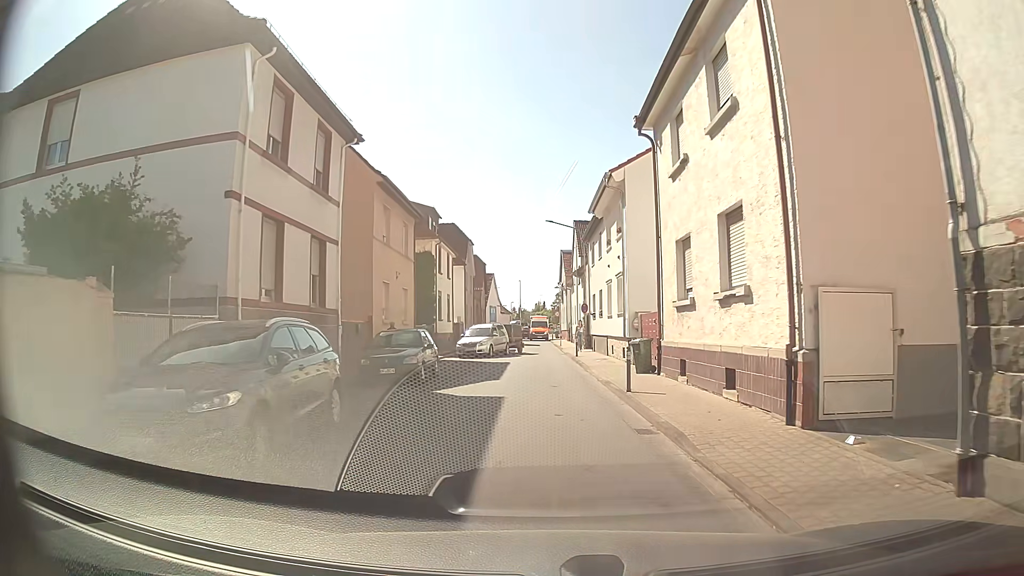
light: Day
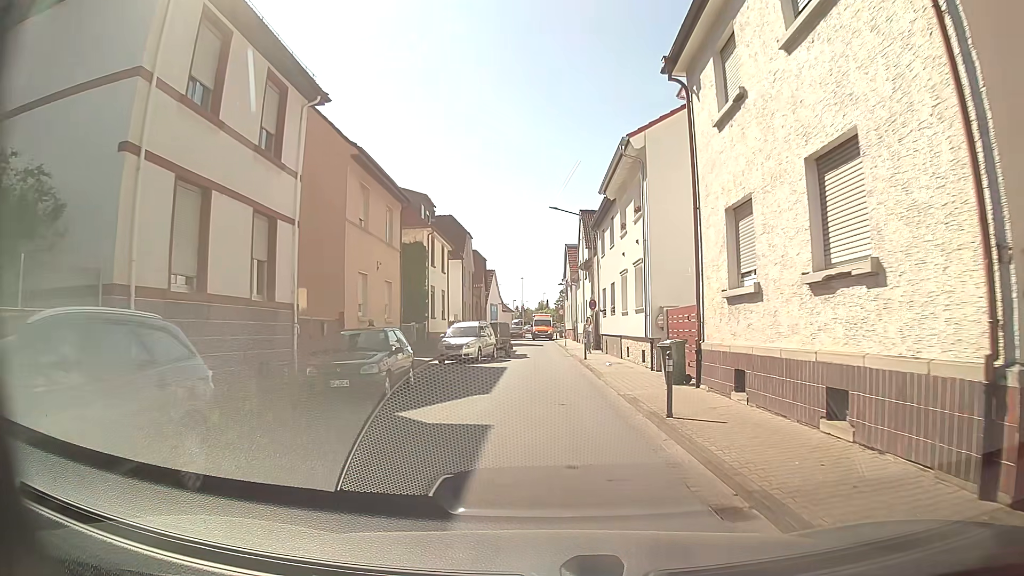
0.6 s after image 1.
(0.0, +4.1) m; 0°
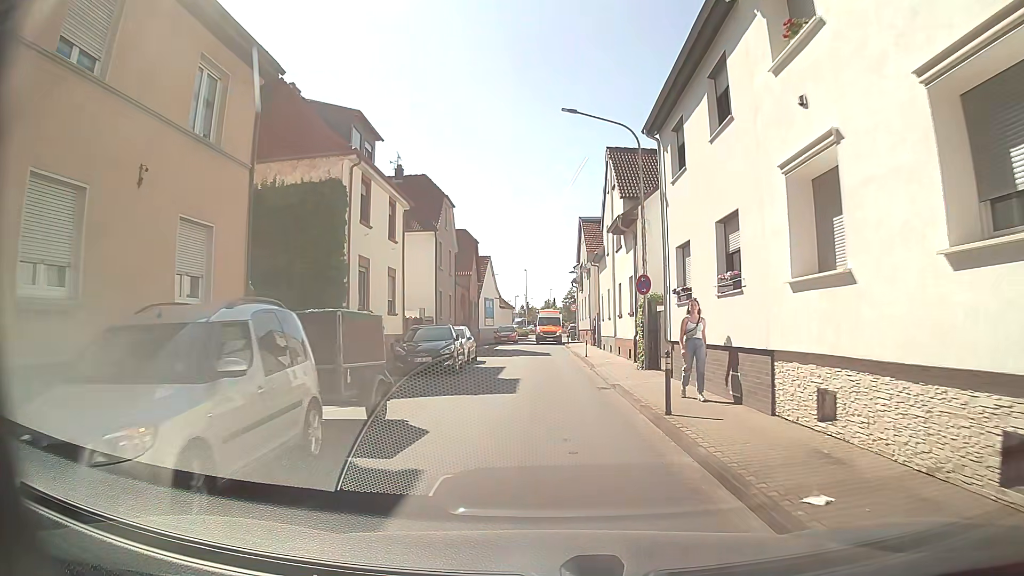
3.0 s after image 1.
(-0.2, +16.6) m; +1°
